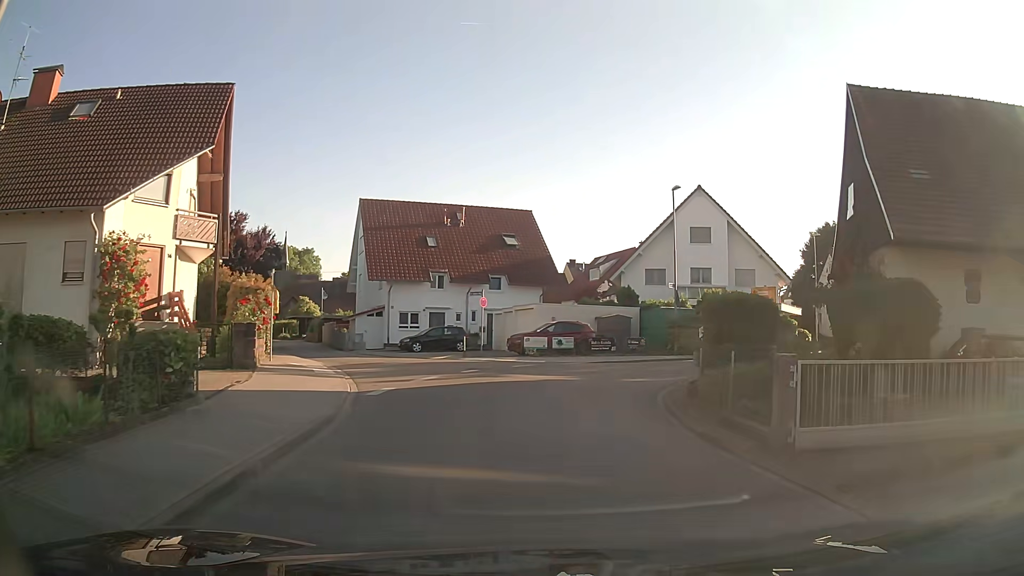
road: tertiary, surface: asphalt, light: Day
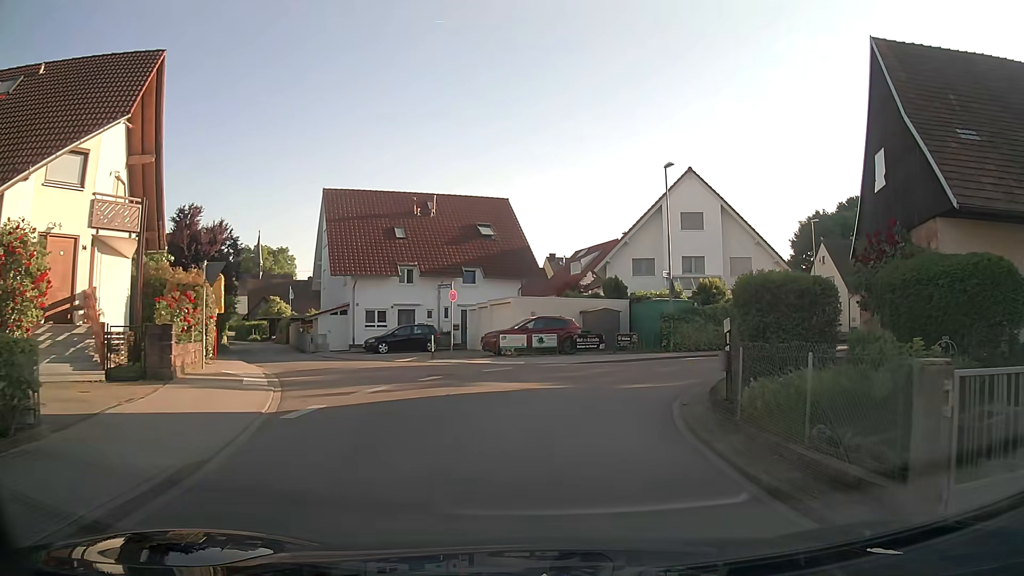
(+0.1, +3.7) m; +2°
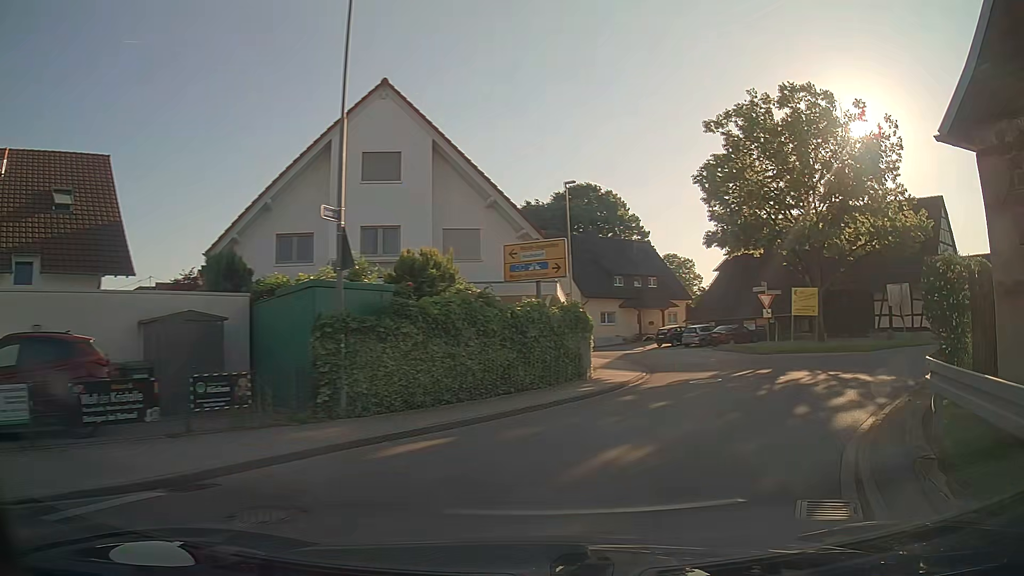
(+2.6, +17.7) m; +28°
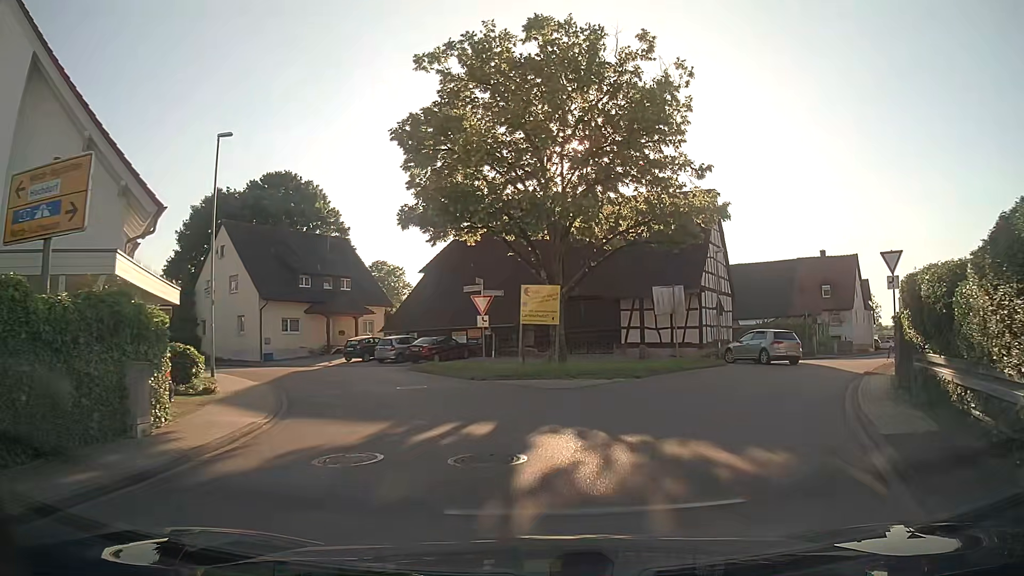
(+2.3, +9.0) m; +24°
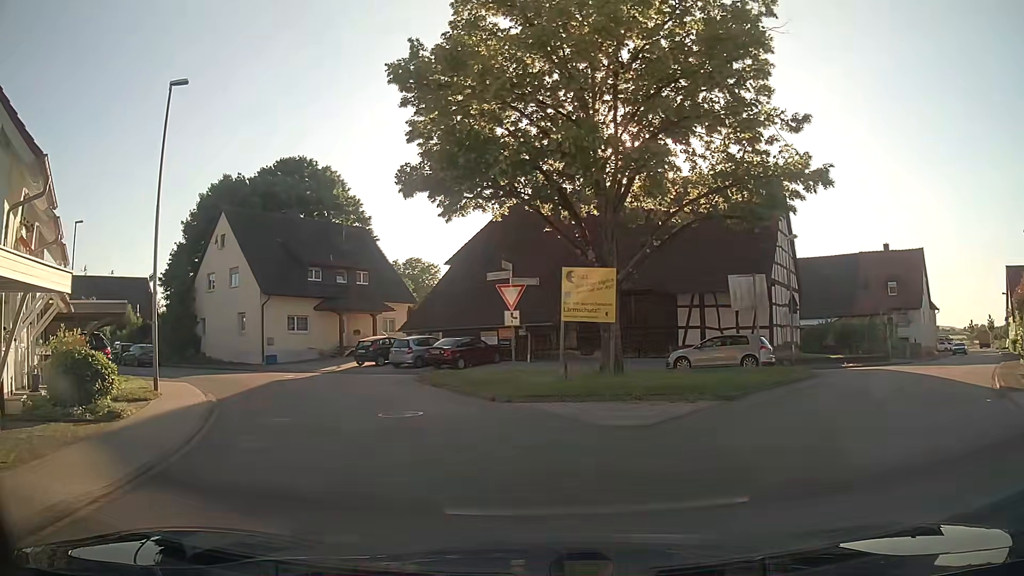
(-0.1, +5.9) m; -4°
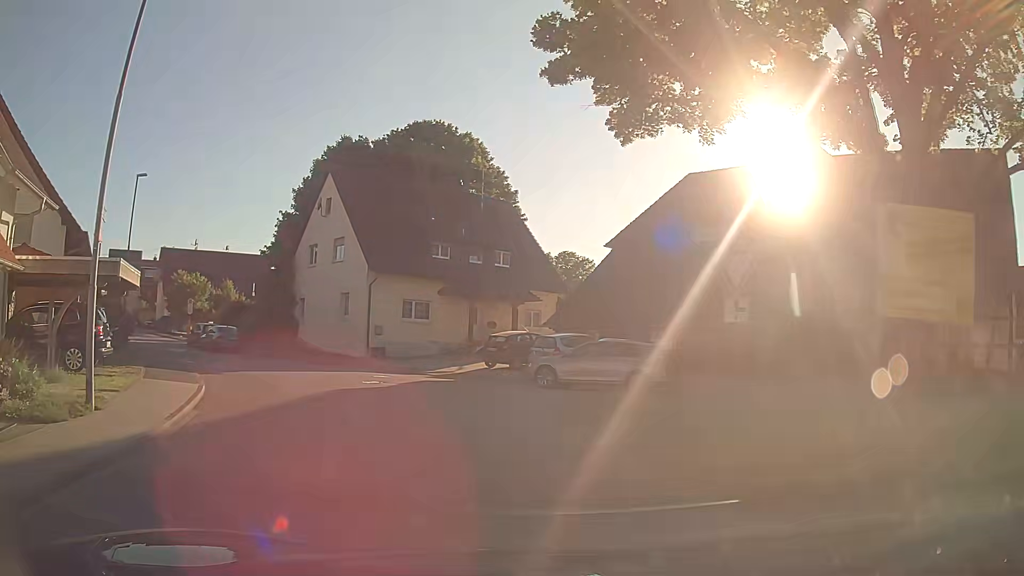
(-1.0, +8.4) m; -13°
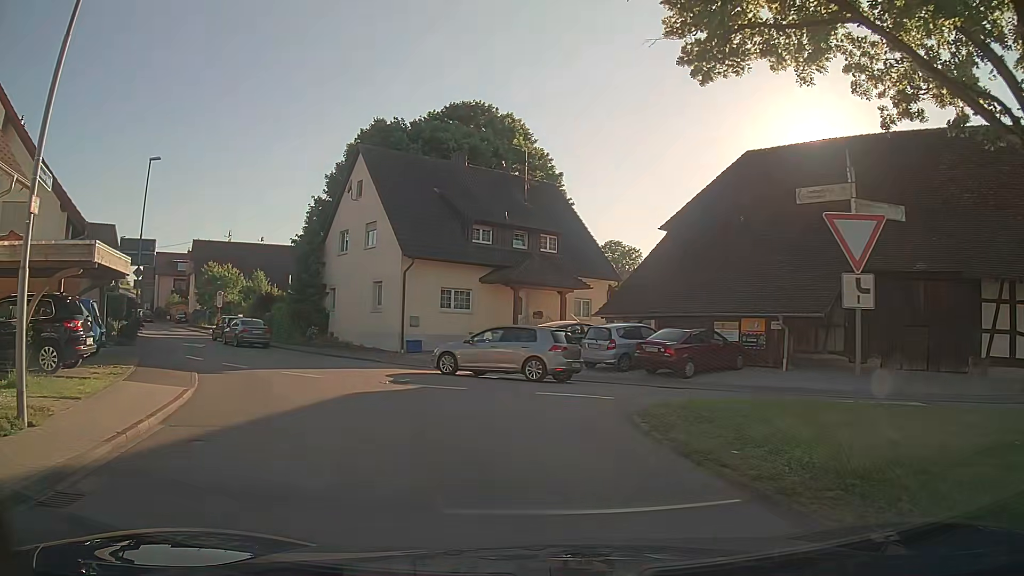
(0.0, +2.7) m; -3°
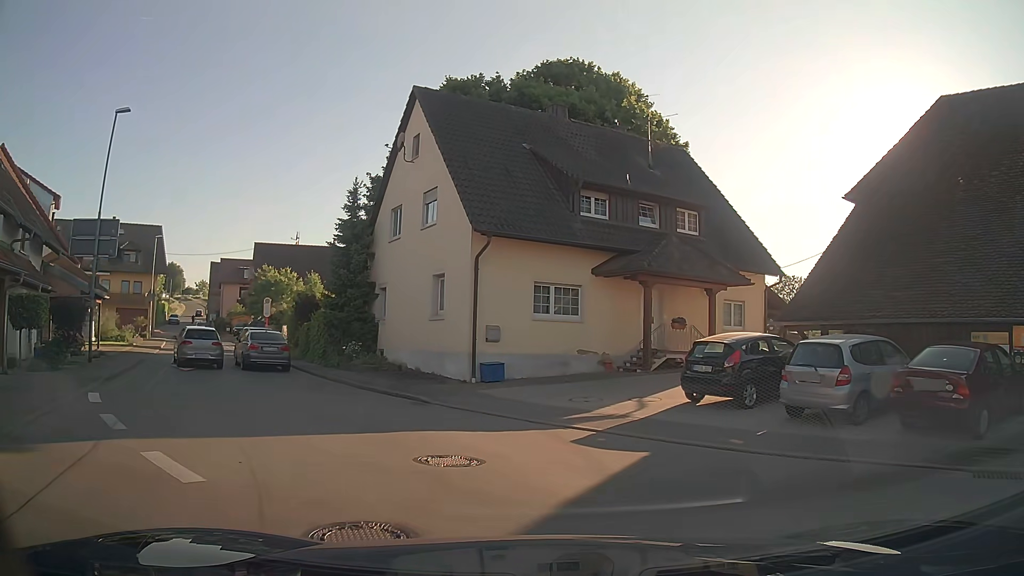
(-0.9, +10.3) m; -9°
(-1, +10) (-7, +18) (-14, +26) (-18, +34) (-23, +43) (-28, +52) (-34, +60) (-39, +68) (-44, +77) (-49, +86) m
